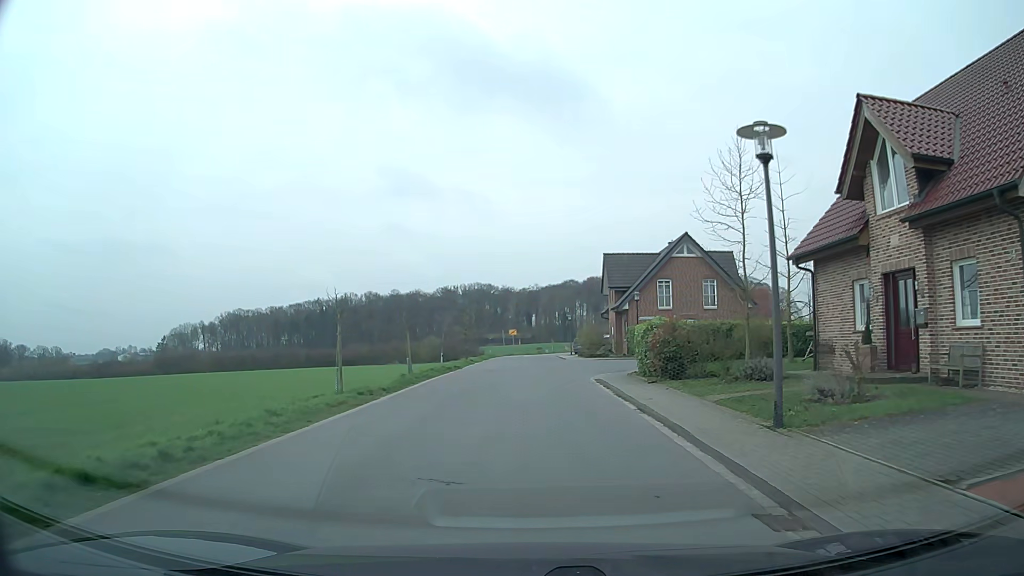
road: residential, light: Day
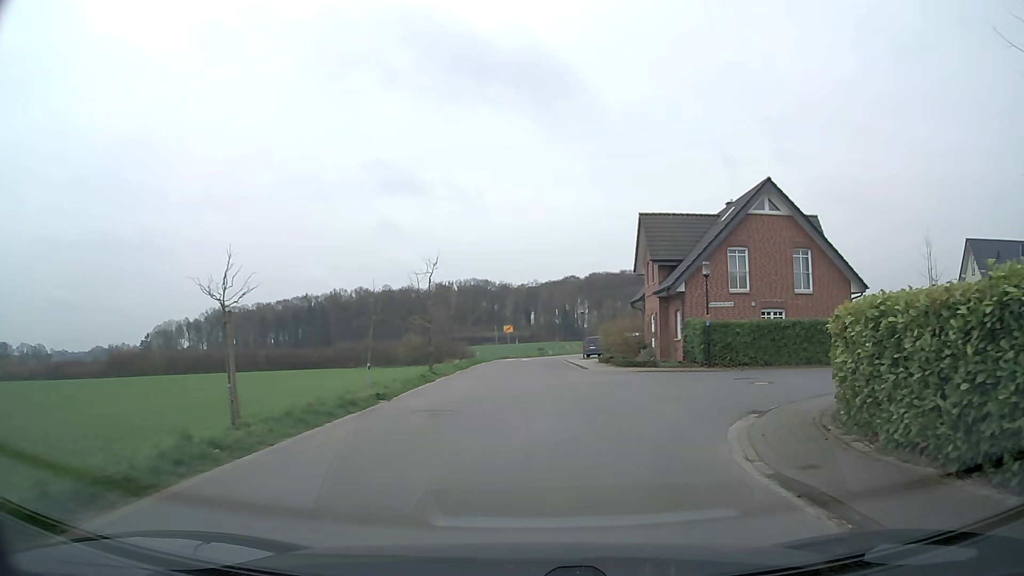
(-0.2, +16.8) m; 0°
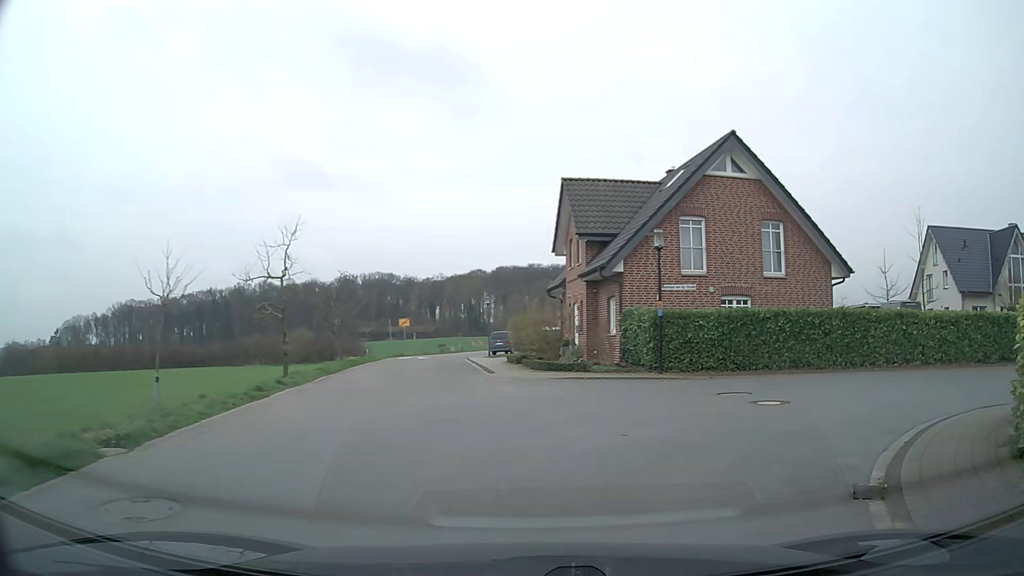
(+0.3, +7.3) m; +7°
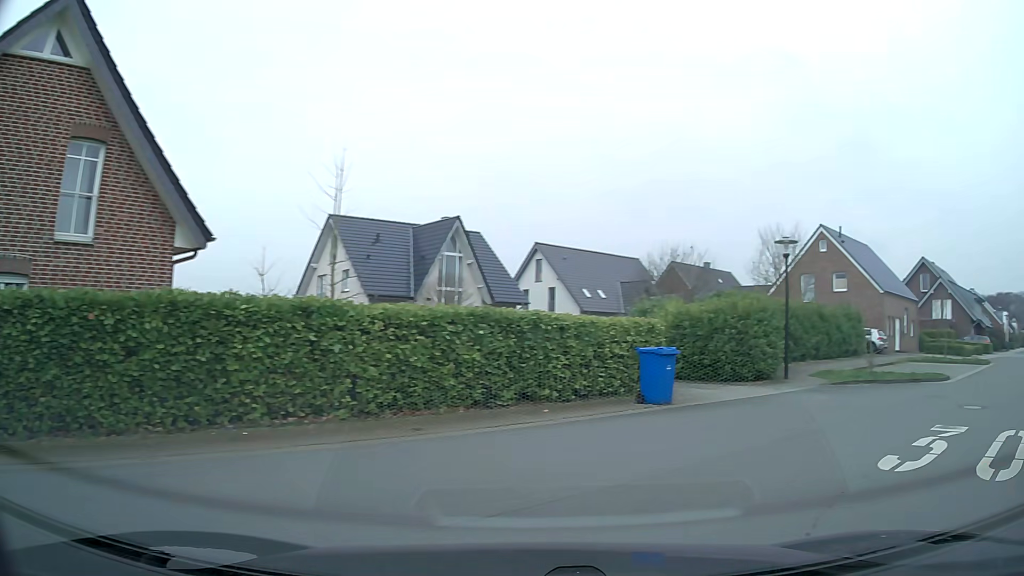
(+4.4, +11.1) m; +53°
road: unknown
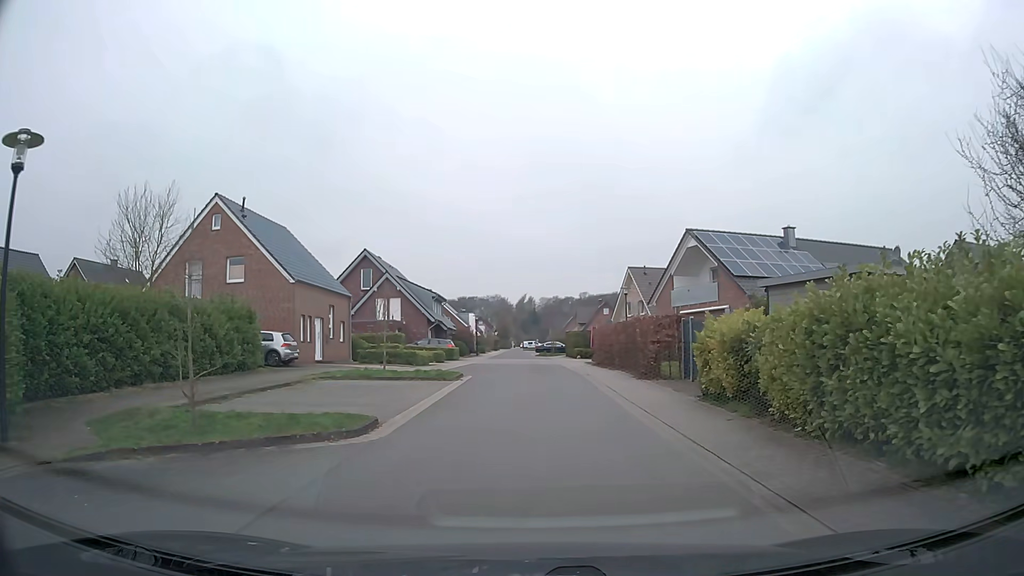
(+6.3, +10.3) m; +48°
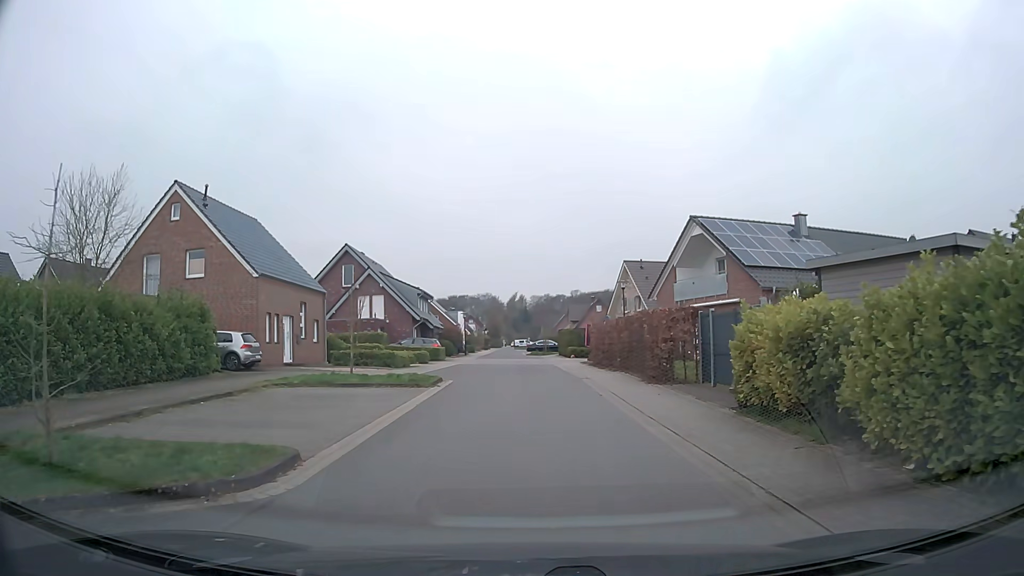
(0.0, +3.3) m; +1°
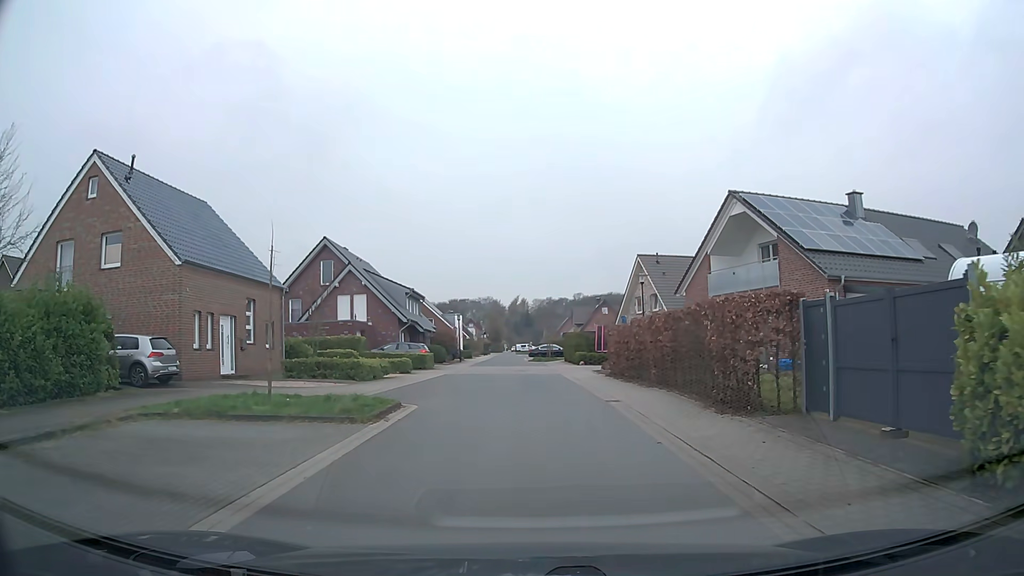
(0.0, +6.9) m; 0°
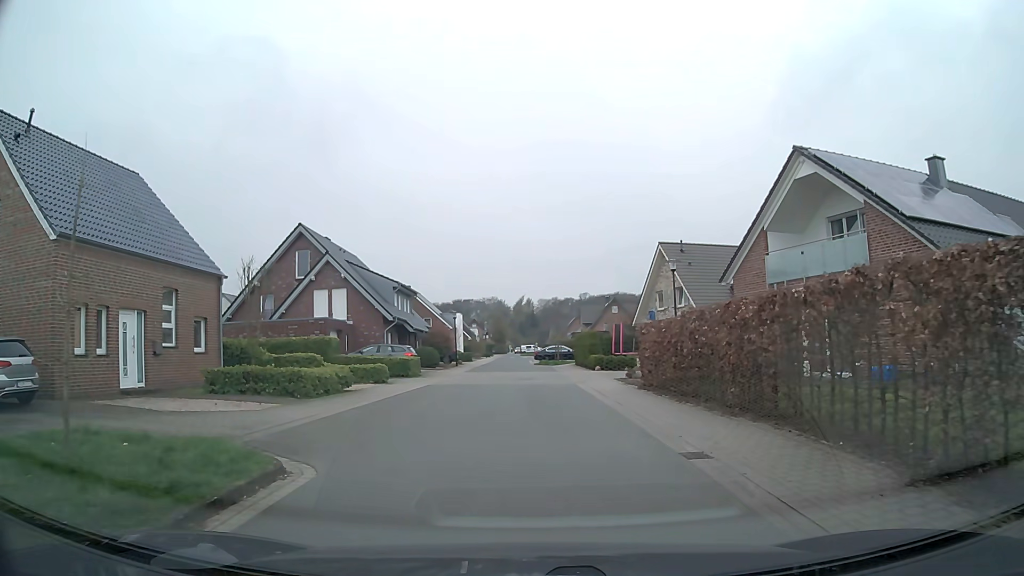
(0.0, +7.0) m; -1°
(0, +10) (0, +20) (+2, +30) (+10, +35) (+20, +37) (+29, +40) (+39, +43) (+48, +45) (+58, +48) (+68, +50) m
